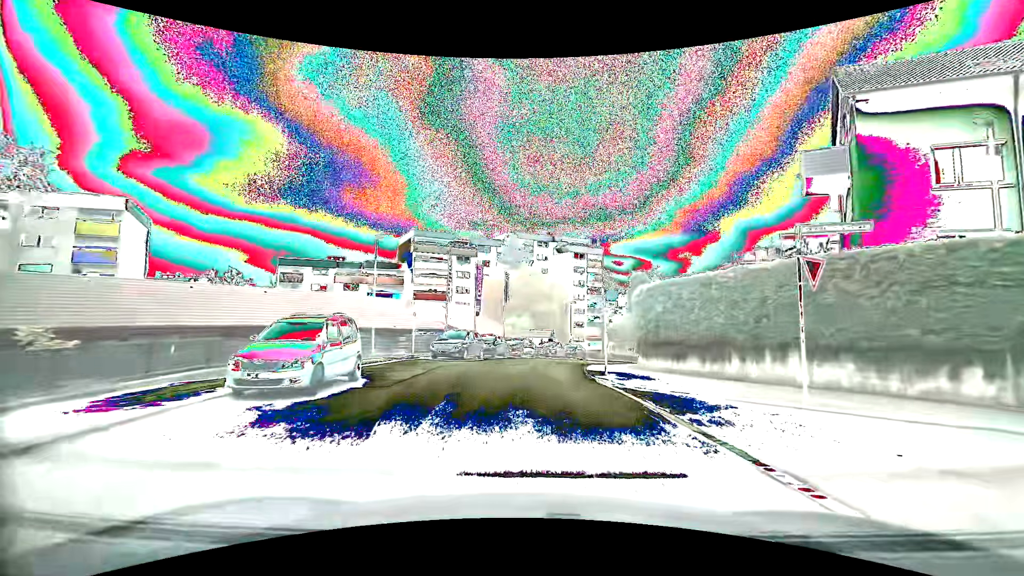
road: residential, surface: asphalt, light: Day
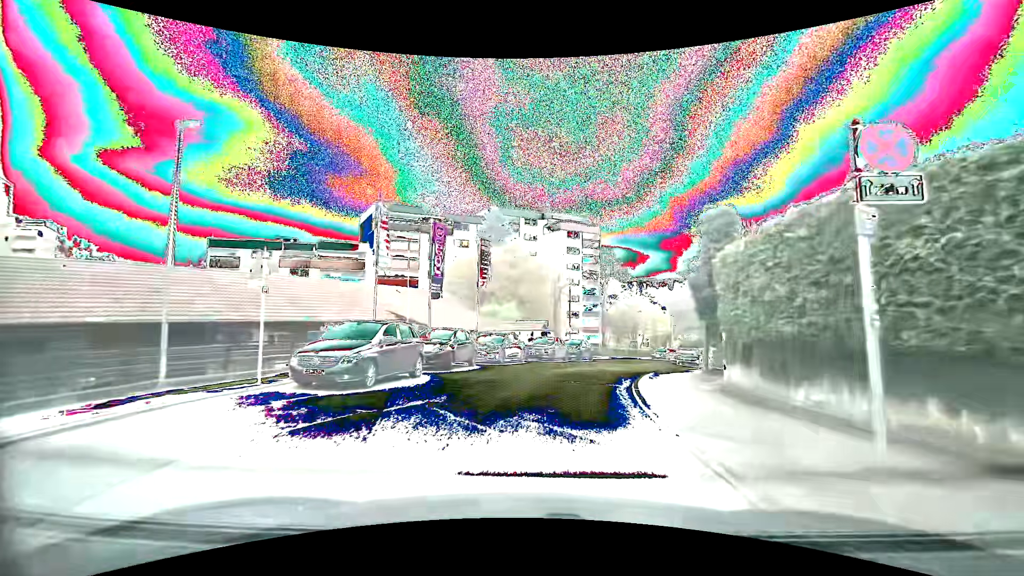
(+0.1, +13.7) m; +2°
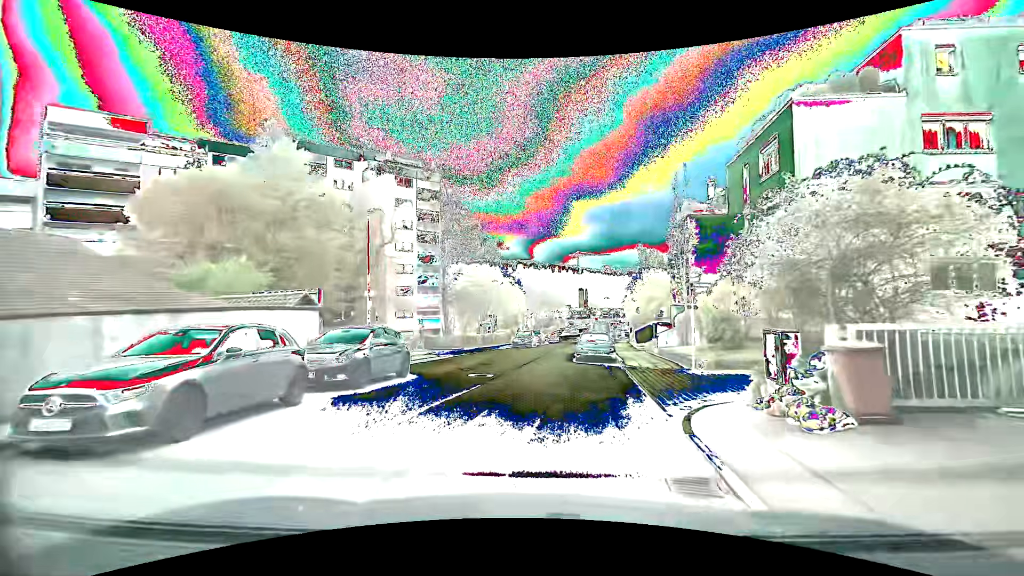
(+3.0, +21.7) m; +18°
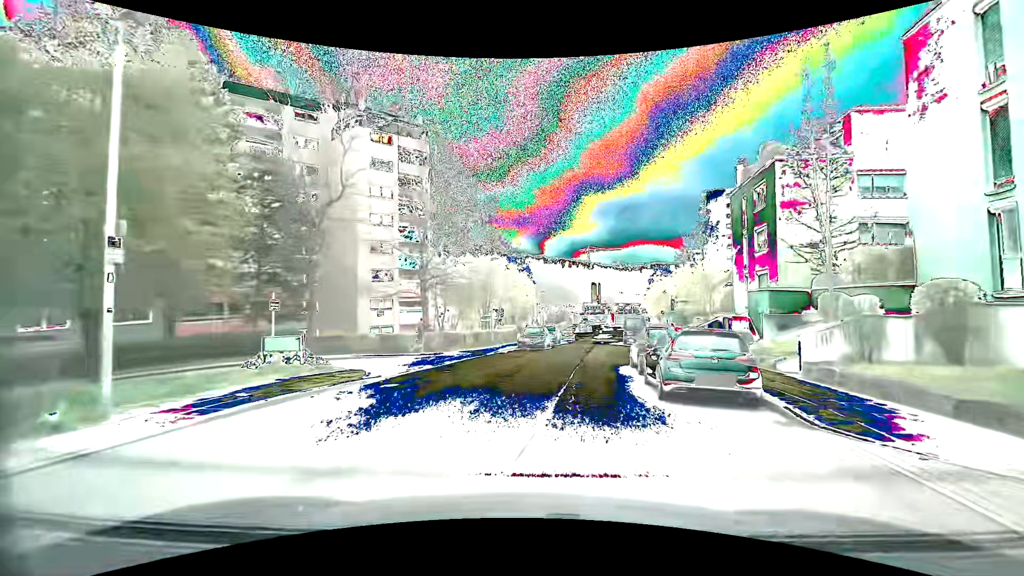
(-0.2, +13.0) m; -2°
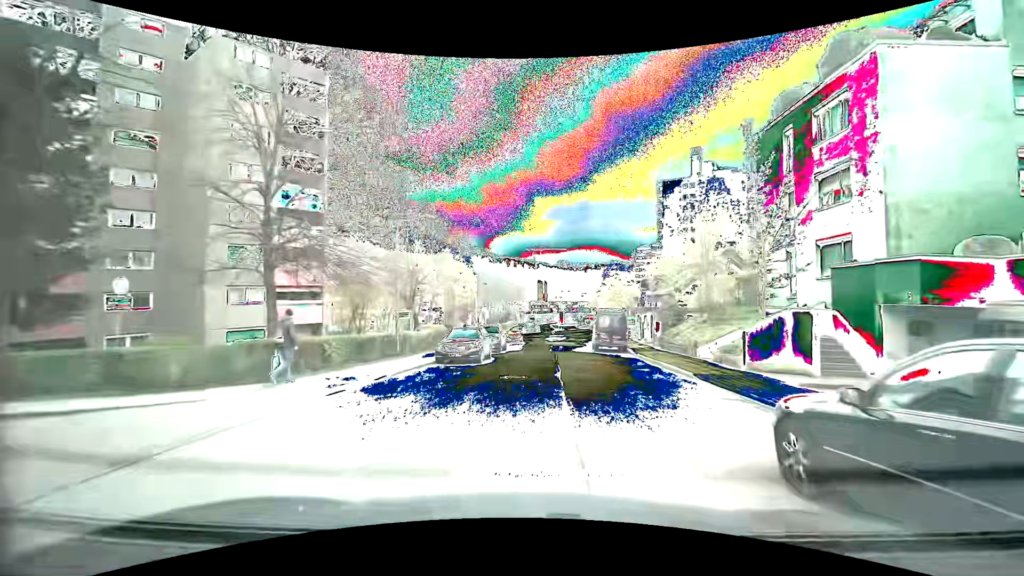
(+0.6, +13.4) m; +7°
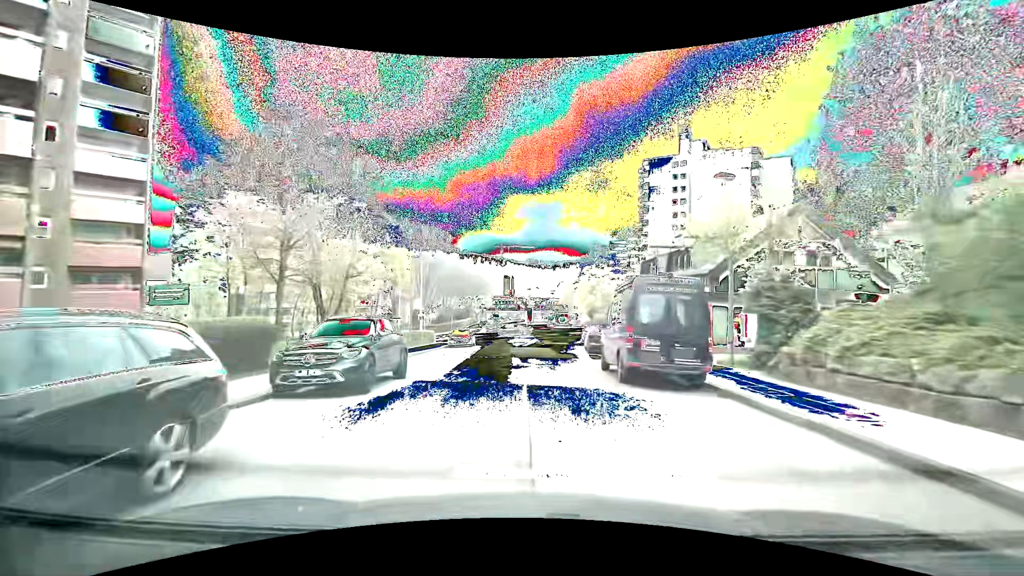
(+0.8, +18.7) m; +3°
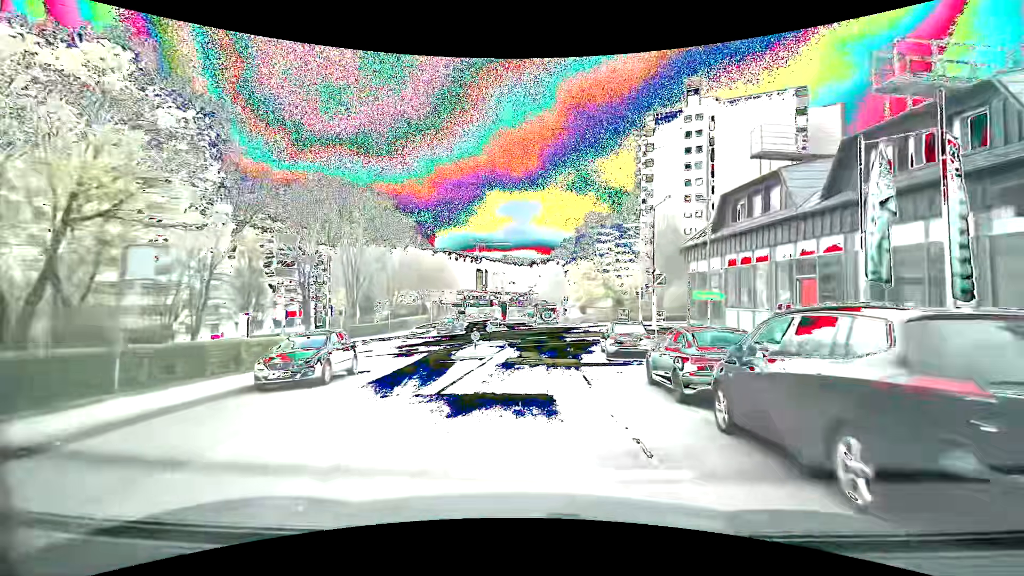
(+0.6, +23.5) m; +2°
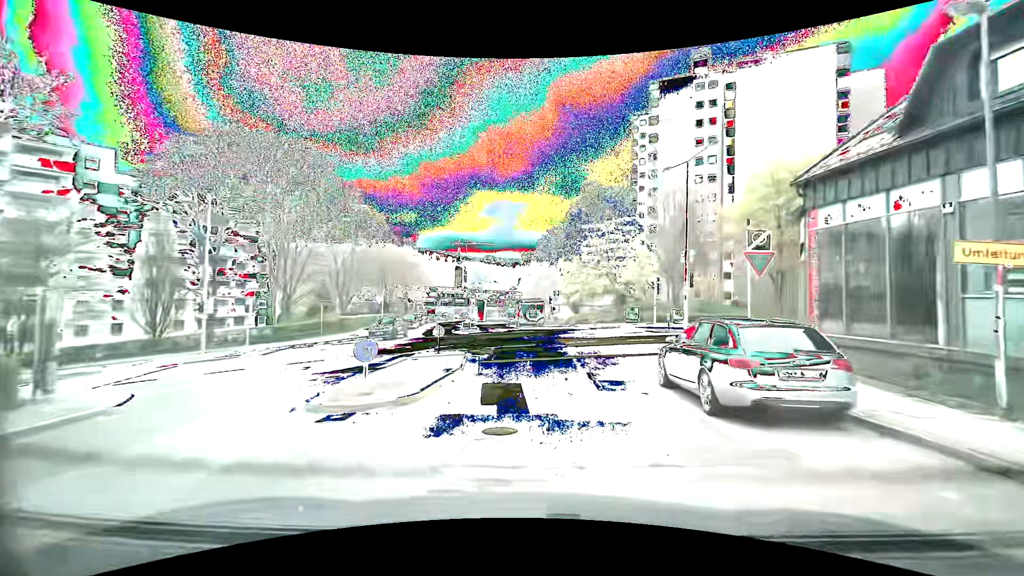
(+0.3, +13.1) m; +3°
(0, +10) (+3, +20) (+9, +27) (+19, +31) (+28, +33) (+38, +35) (+48, +37) (+58, +38) (+68, +40) (+78, +42) m
